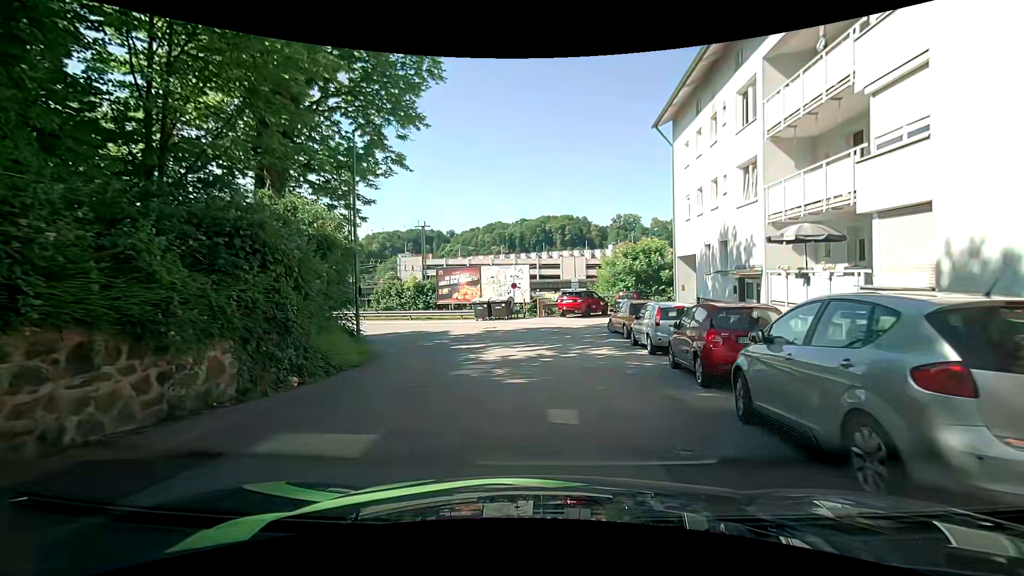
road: residential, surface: asphalt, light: Day
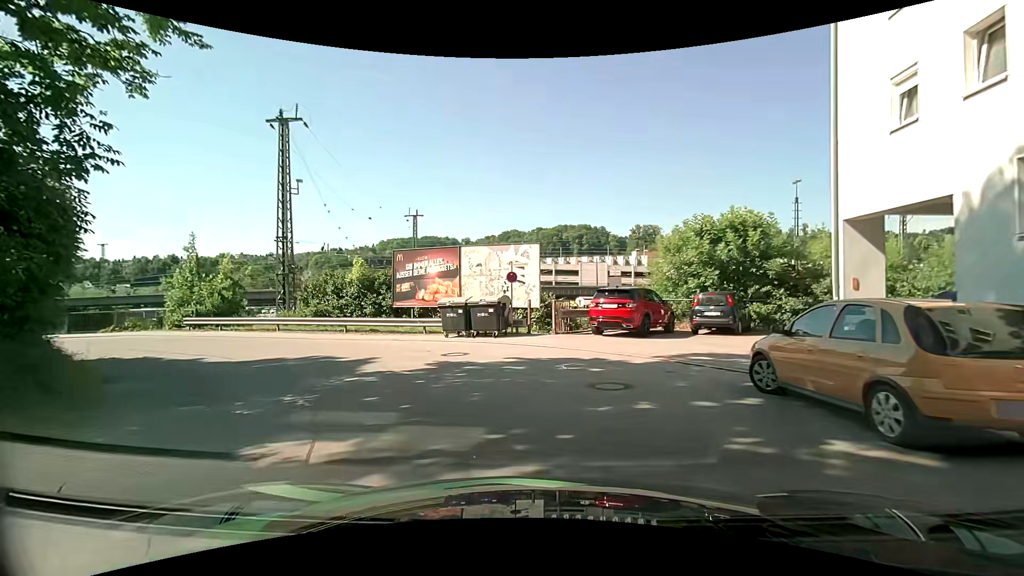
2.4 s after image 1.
(-0.2, +13.8) m; -1°
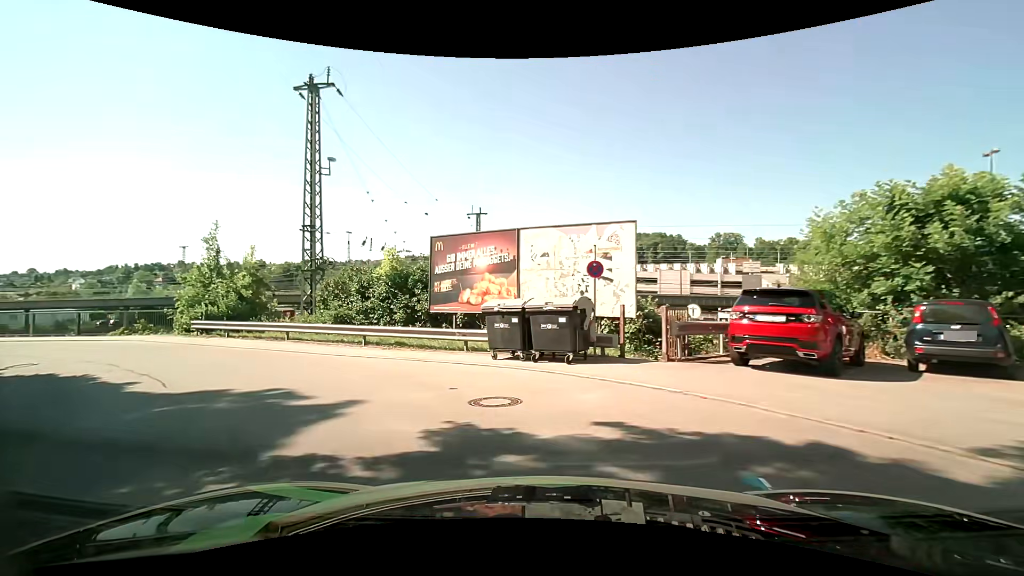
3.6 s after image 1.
(-0.4, +6.3) m; -9°
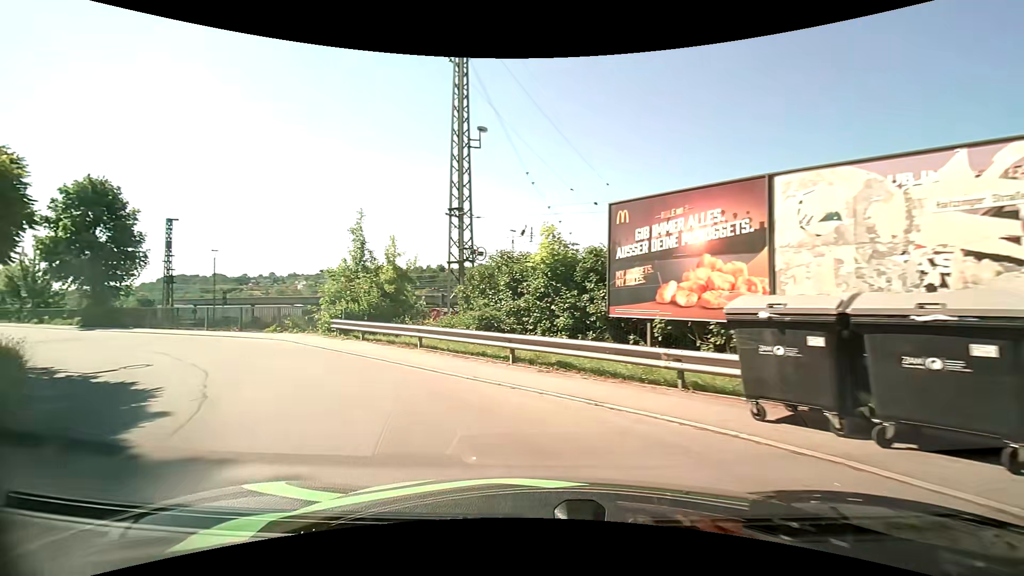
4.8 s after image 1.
(-0.9, +5.8) m; -18°
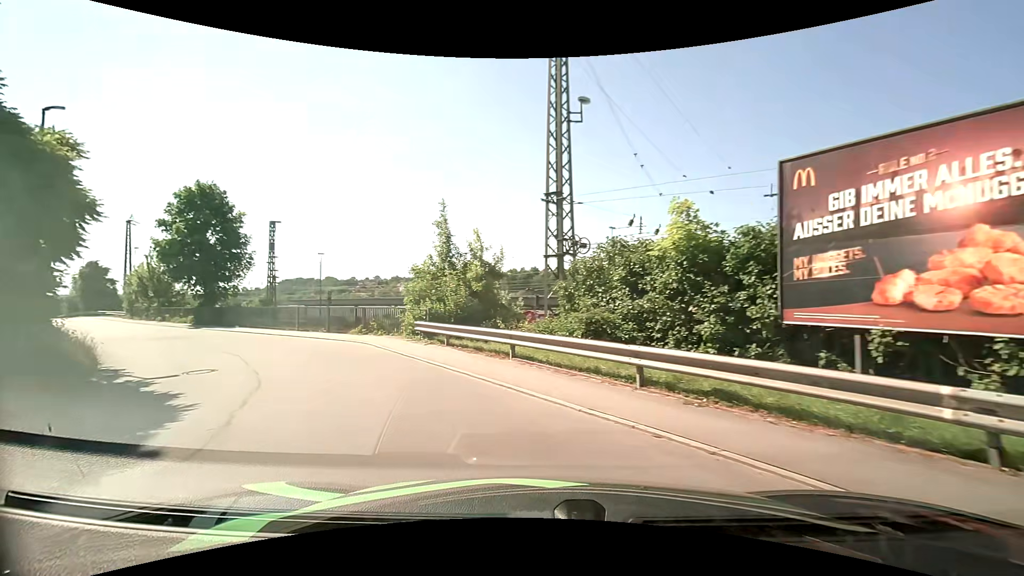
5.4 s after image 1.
(-0.3, +2.9) m; -12°
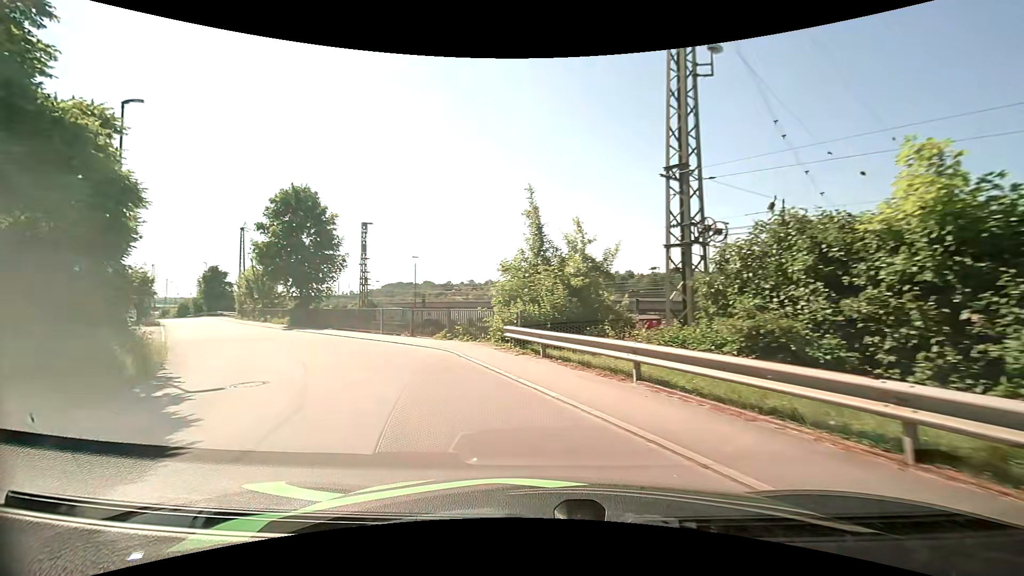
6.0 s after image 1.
(-0.3, +3.1) m; -9°
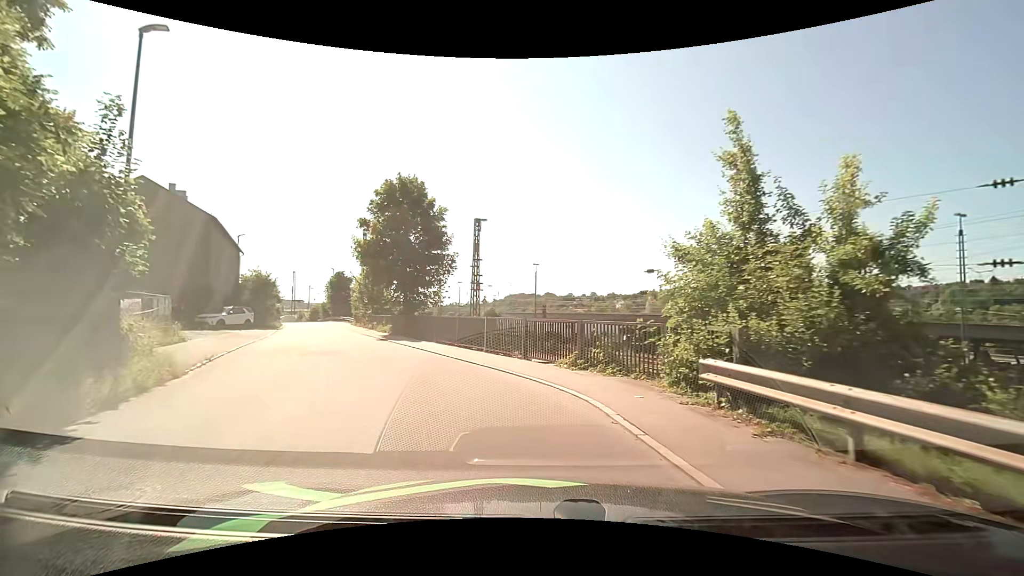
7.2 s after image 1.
(-1.2, +6.9) m; -15°
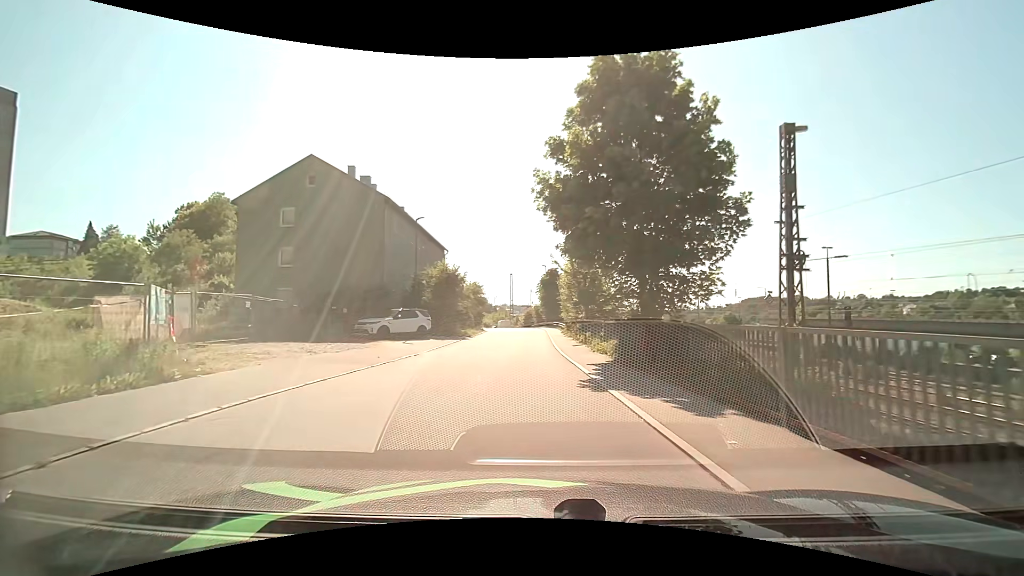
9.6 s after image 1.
(-3.8, +15.6) m; -26°
(0, +10) (-1, +20) (-1, +30) (-1, +40) (-1, +50) (-2, +60) (-7, +69) (-14, +75) (-22, +81) (-31, +86) m
